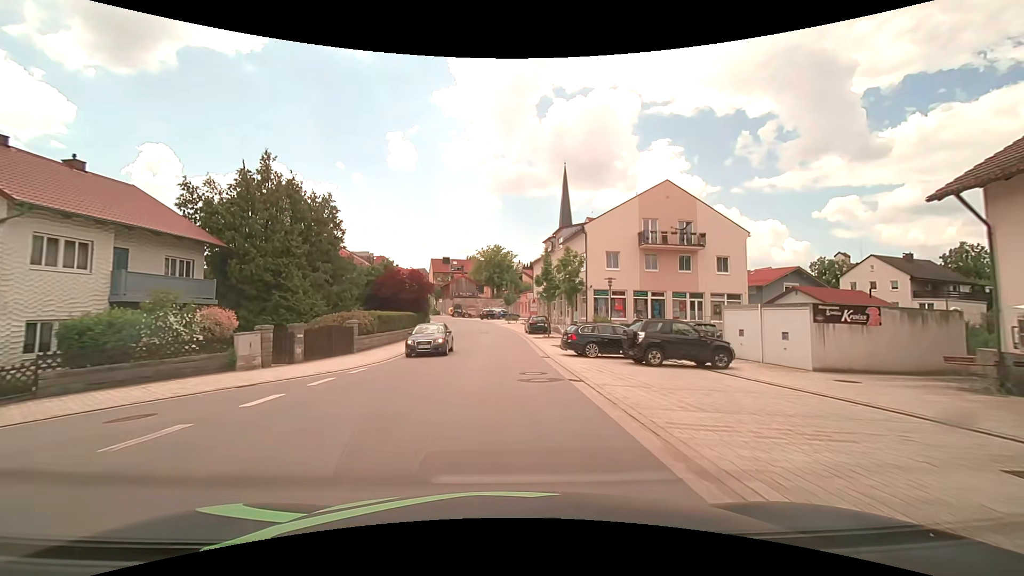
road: tertiary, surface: asphalt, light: Day
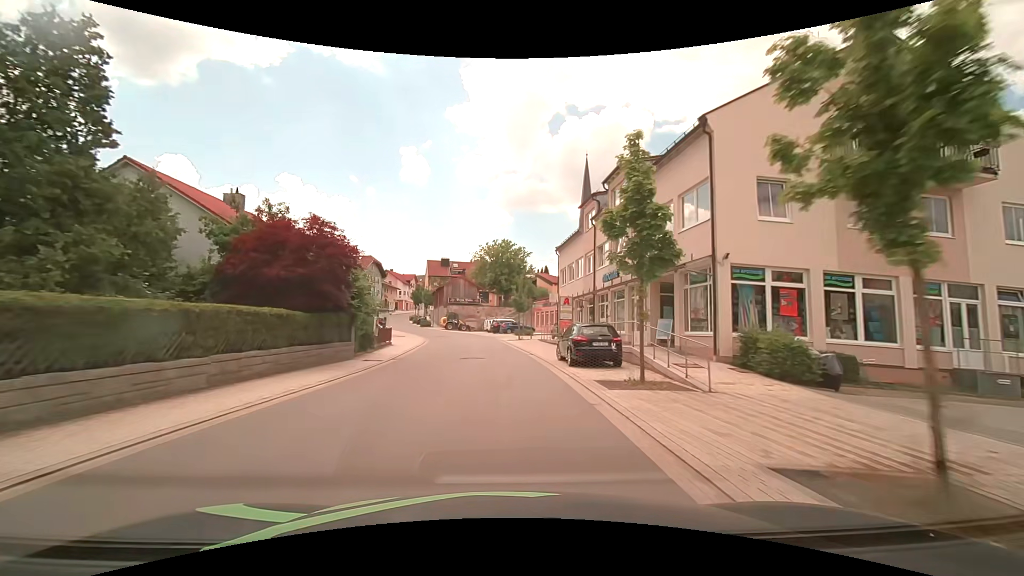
(-0.2, +22.7) m; -1°
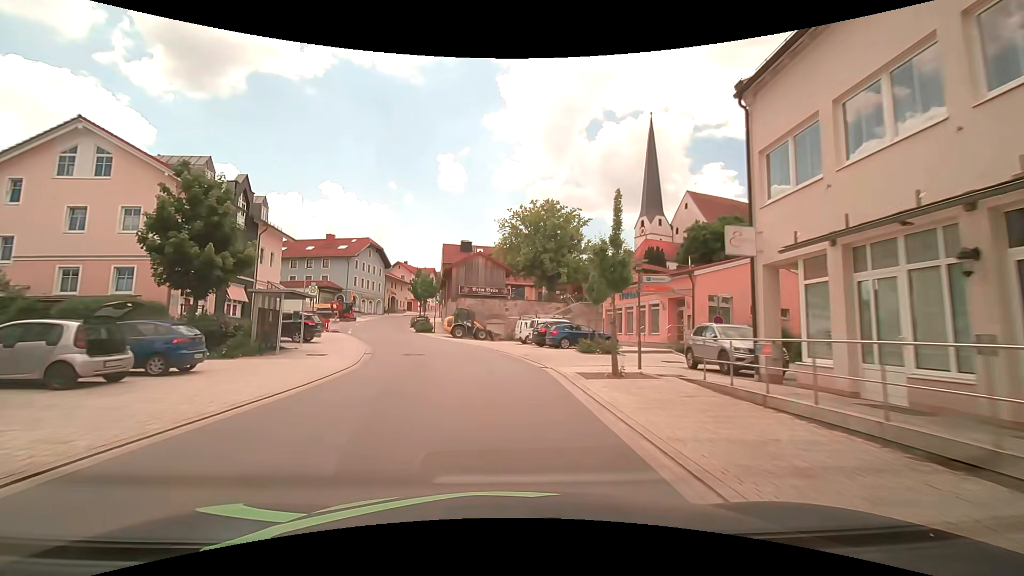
(-1.0, +29.8) m; -4°
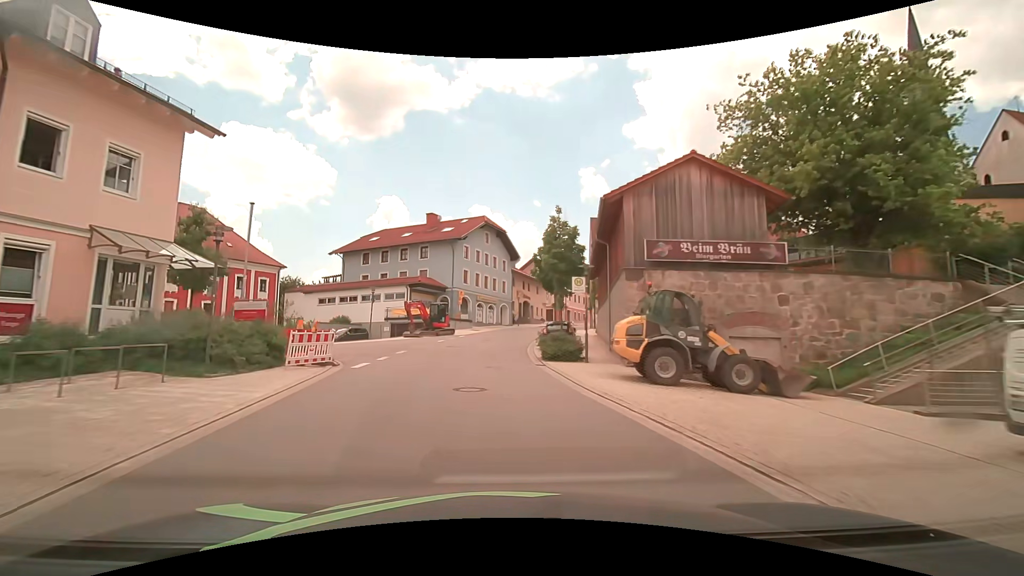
(-3.8, +29.3) m; -17°
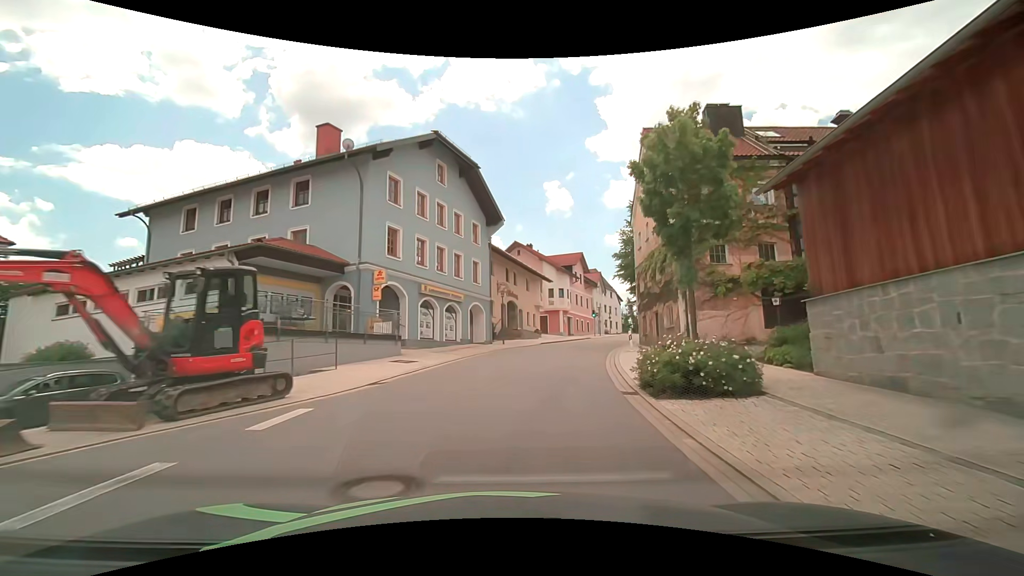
(-0.7, +29.5) m; +3°
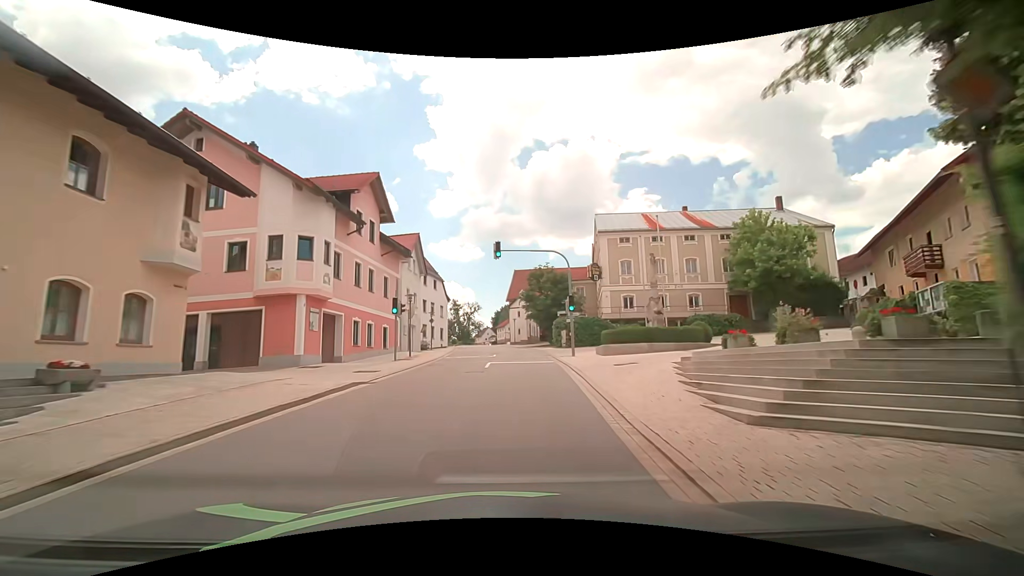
(+6.7, +36.2) m; +20°
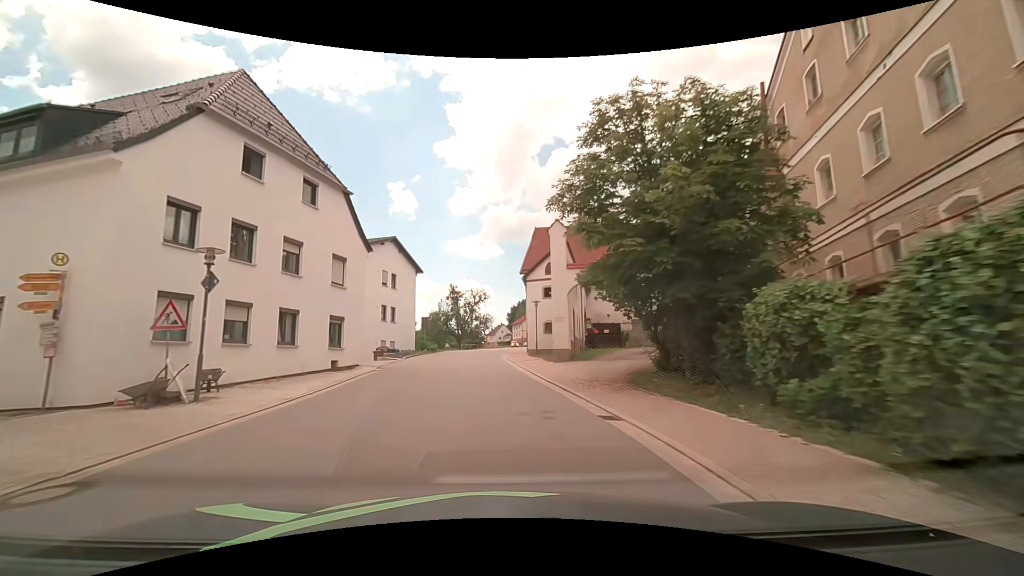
(+0.9, +38.0) m; -1°
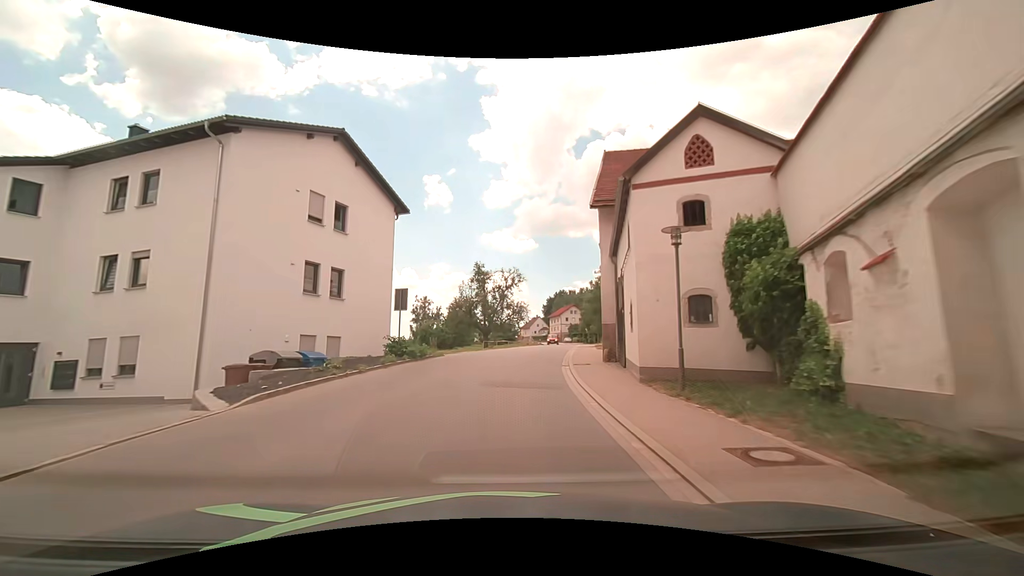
(-1.2, +22.9) m; -4°
(0, +10) (+1, +20) (+2, +30) (+3, +40) (+4, +50) (+6, +60) (+8, +69) (+9, +79) (+10, +89) (+11, +99) m
